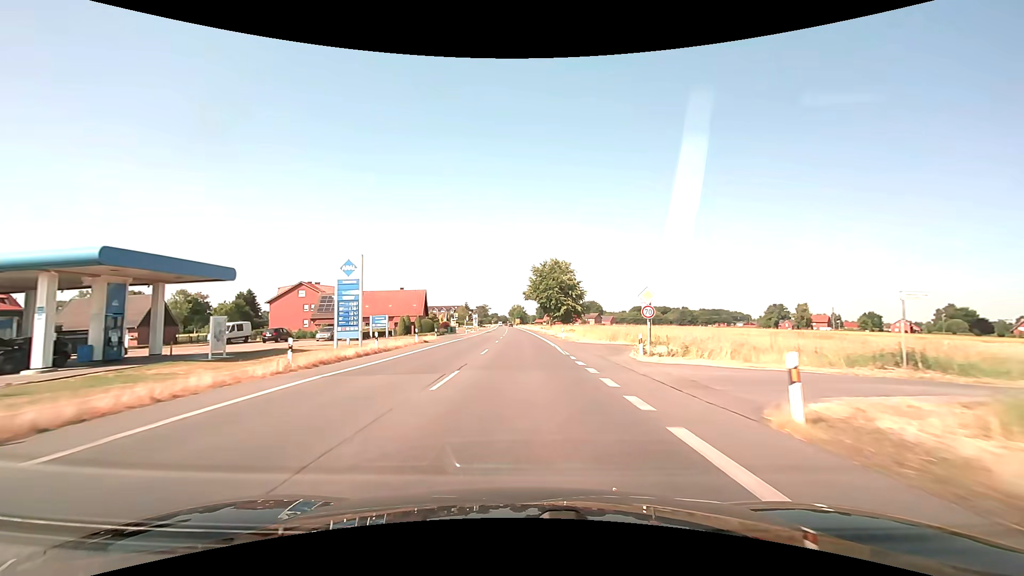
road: primary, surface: asphalt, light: Day
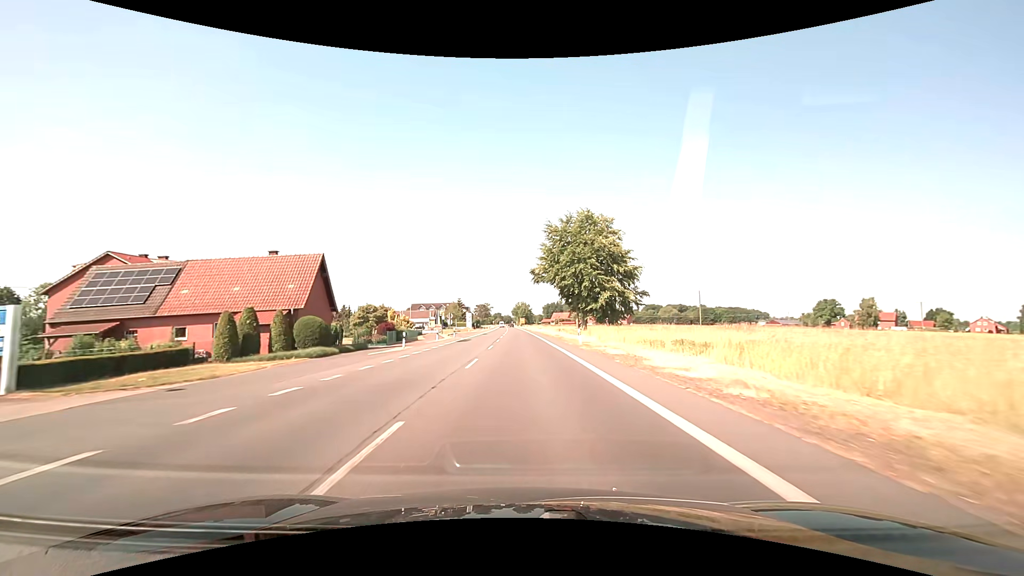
(-0.5, +43.6) m; -1°
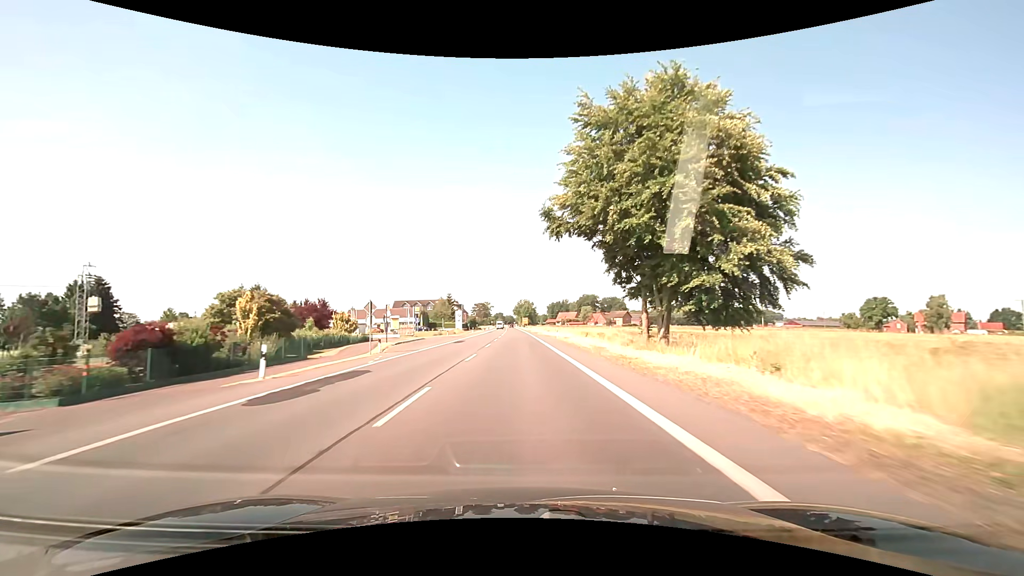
(-0.1, +32.7) m; 0°
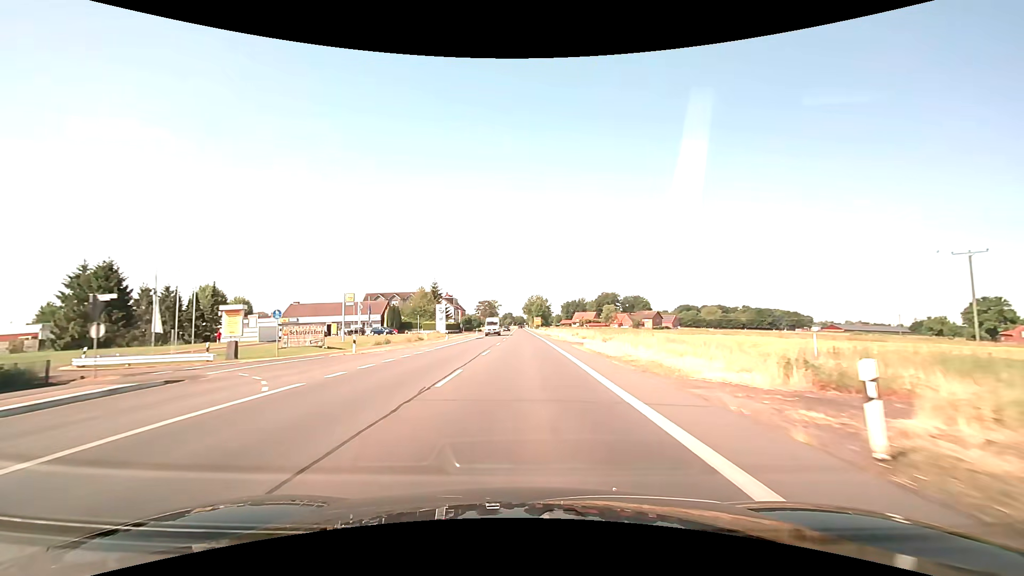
(-0.5, +43.7) m; -1°
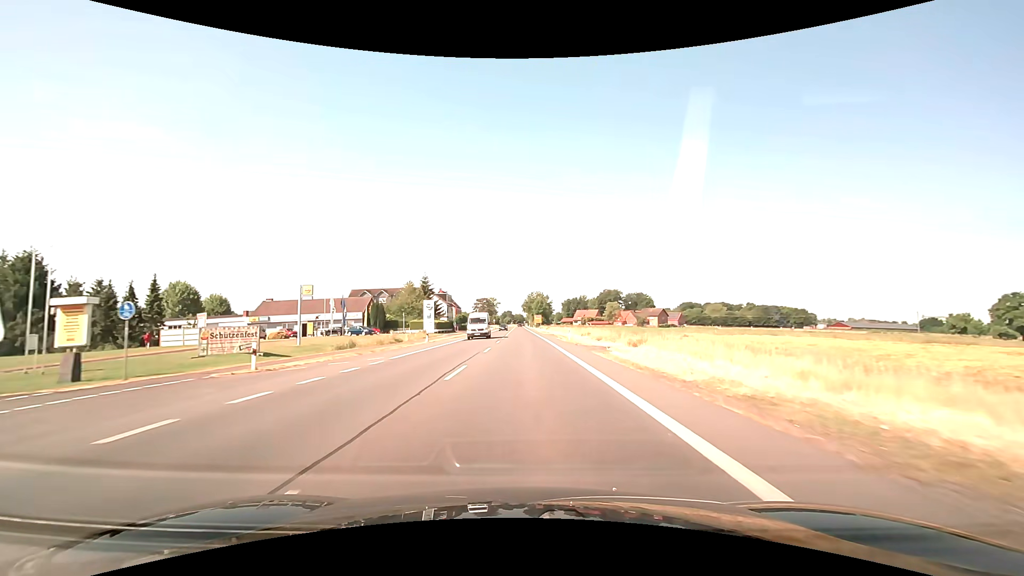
(0.0, +10.9) m; 0°
